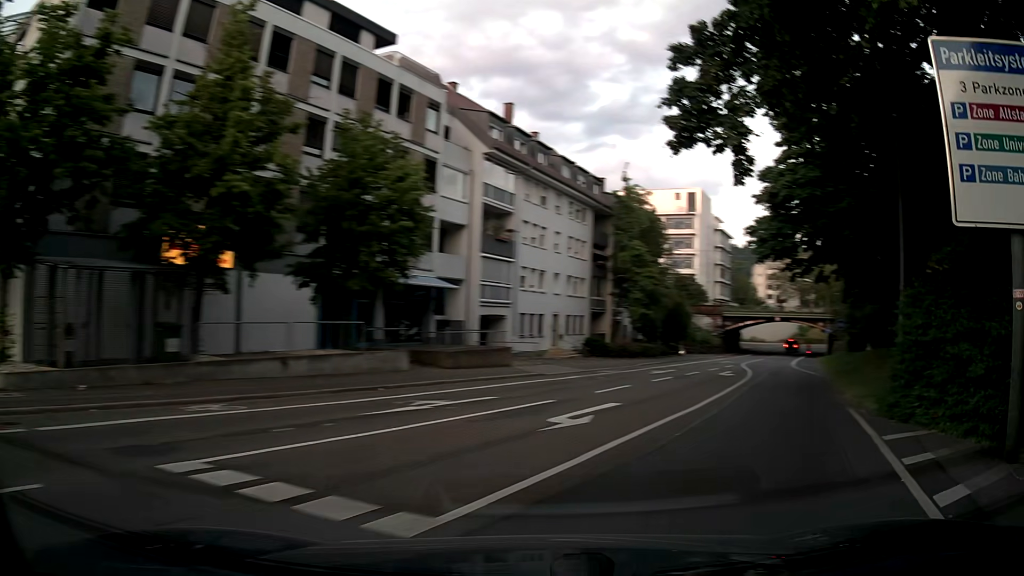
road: secondary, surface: asphalt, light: Day
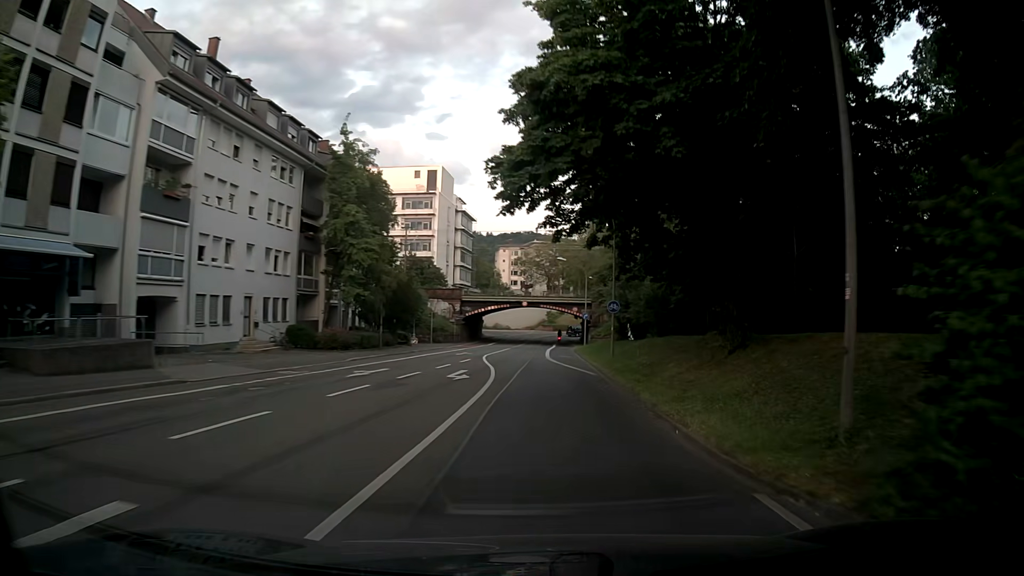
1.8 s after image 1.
(+2.2, +9.6) m; +21°
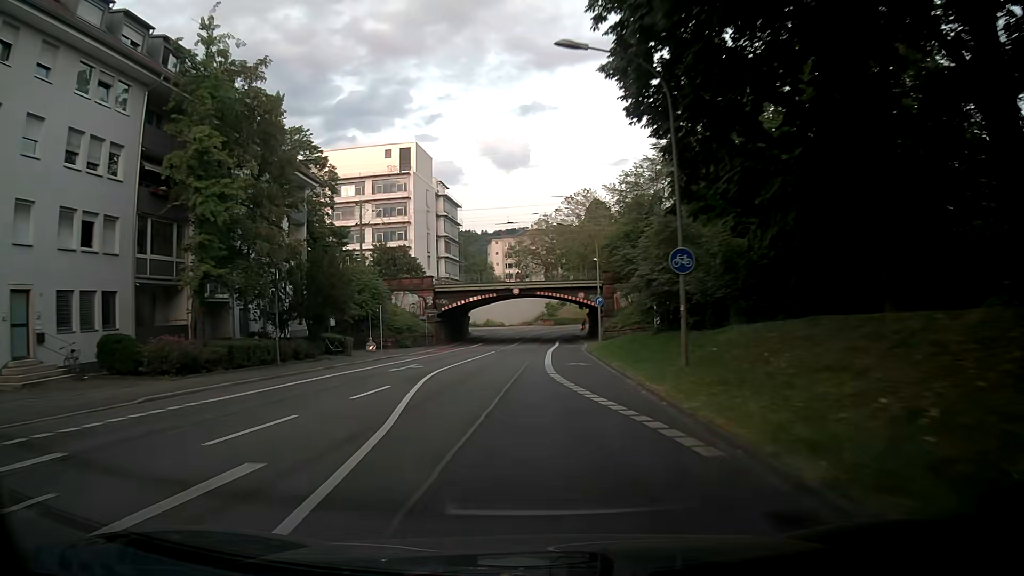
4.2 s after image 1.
(+0.2, +18.2) m; 0°
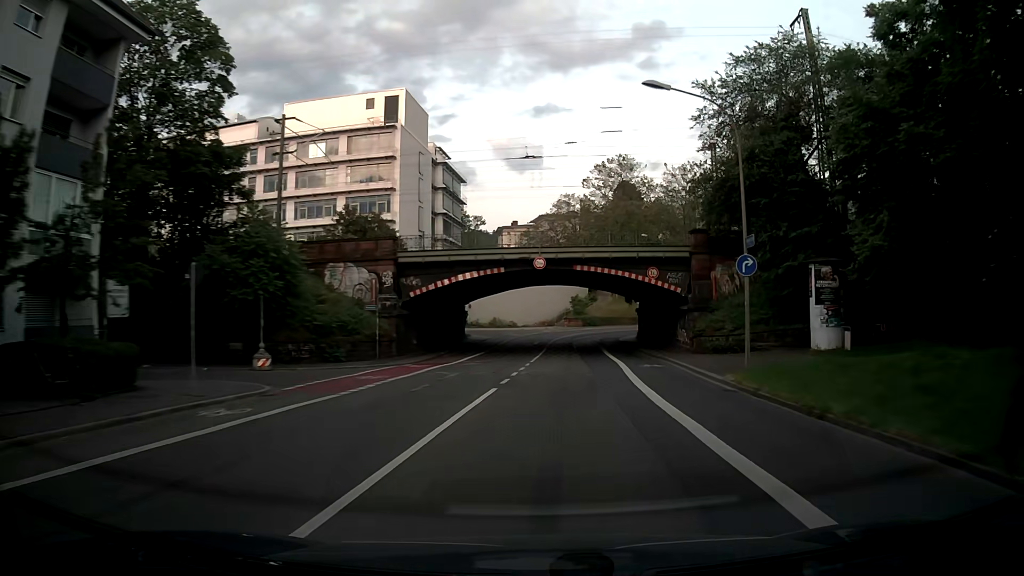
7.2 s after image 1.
(-1.7, +26.6) m; -3°
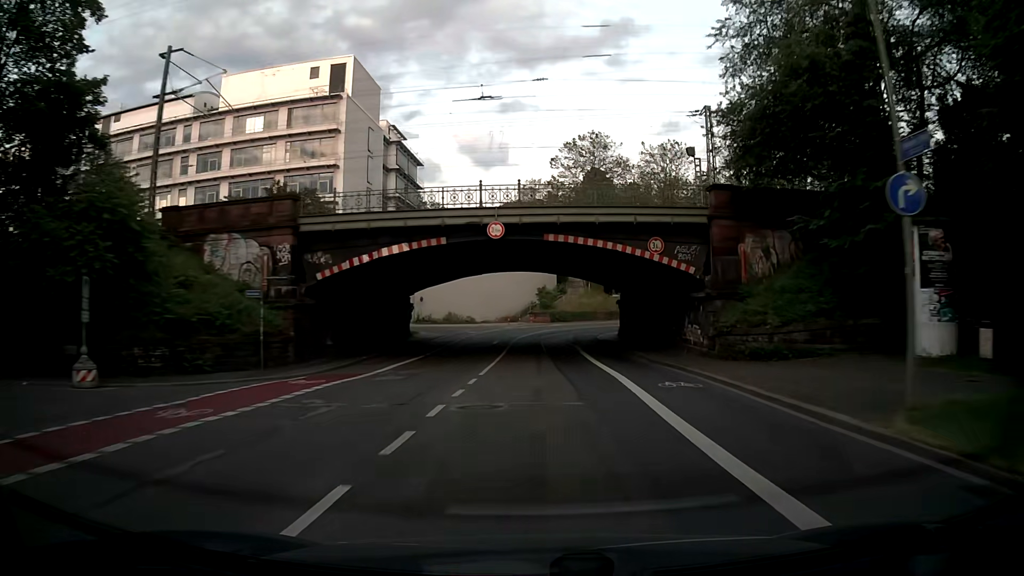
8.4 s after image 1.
(+0.5, +10.4) m; +5°
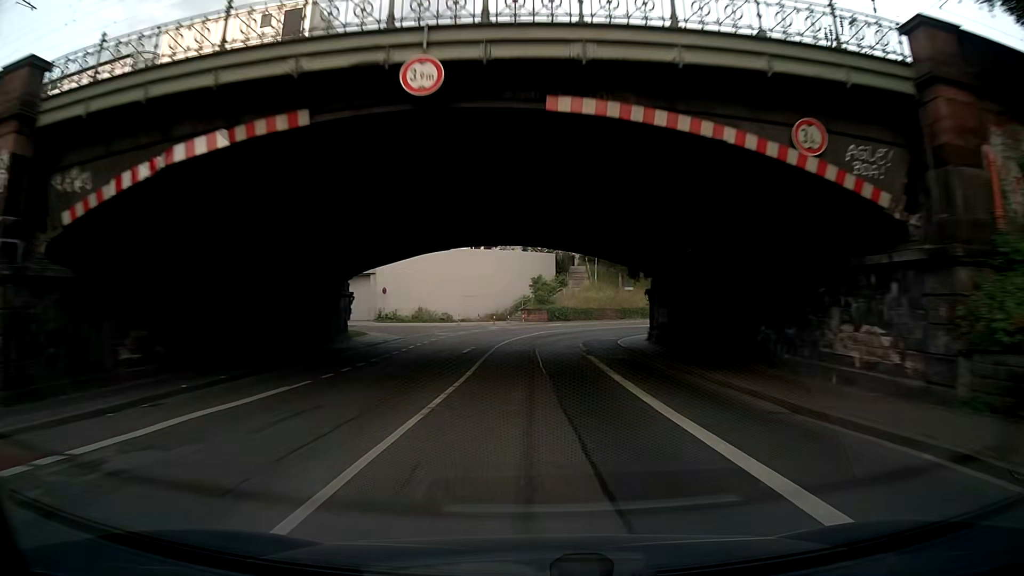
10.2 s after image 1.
(-0.2, +15.2) m; -1°
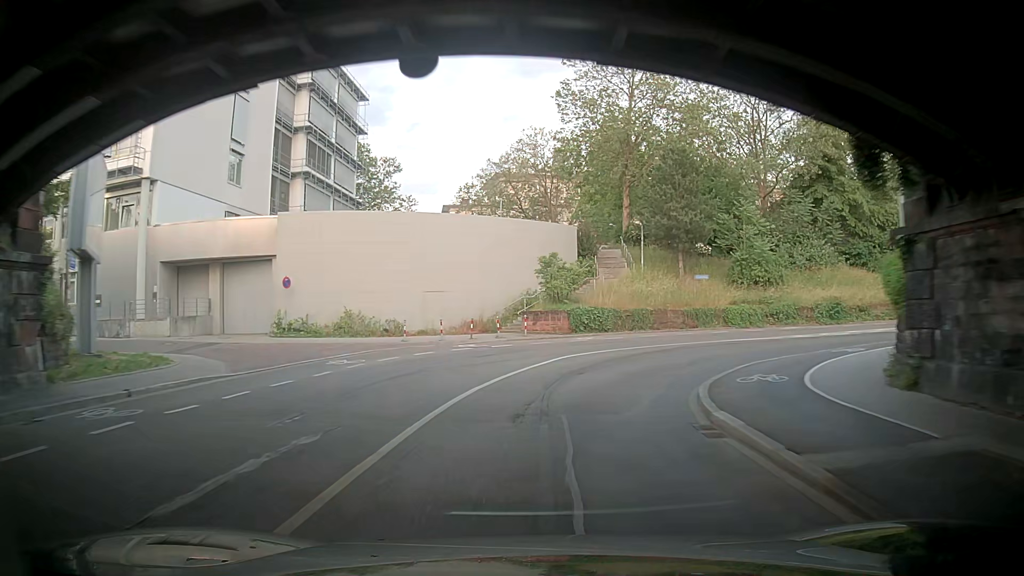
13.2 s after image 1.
(+0.3, +23.9) m; -6°
